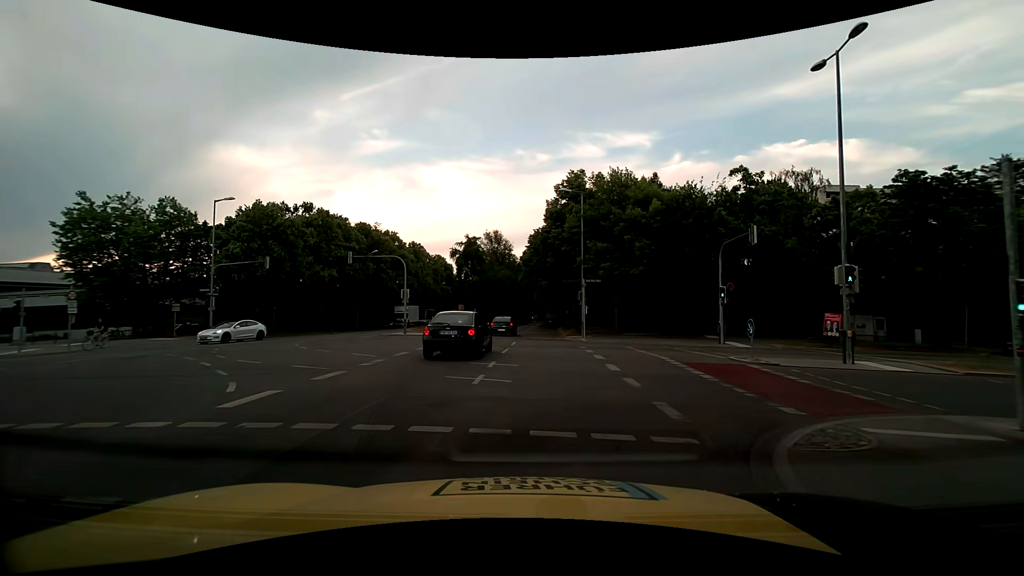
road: secondary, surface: asphalt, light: Day
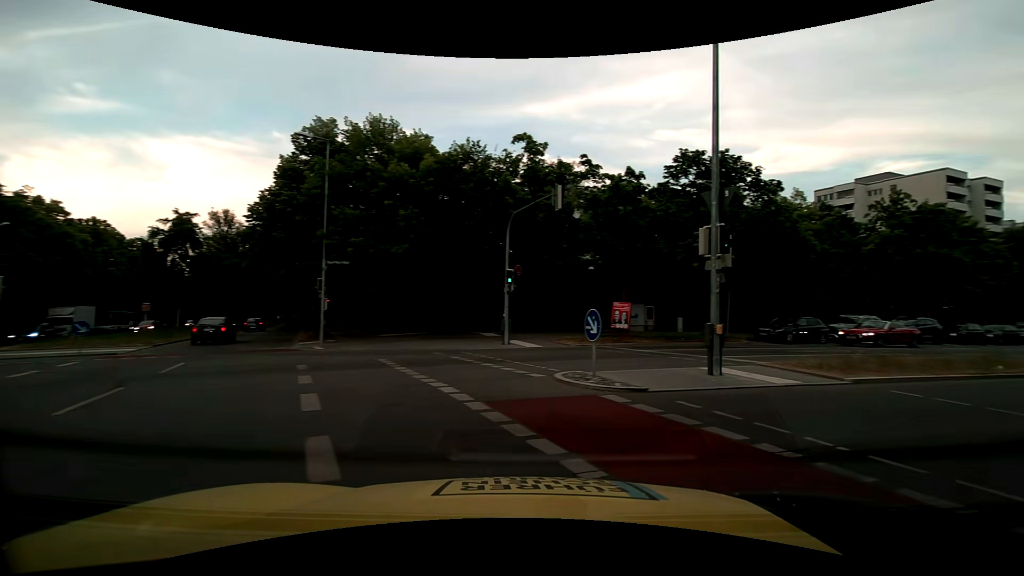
(+0.9, +9.0) m; +24°
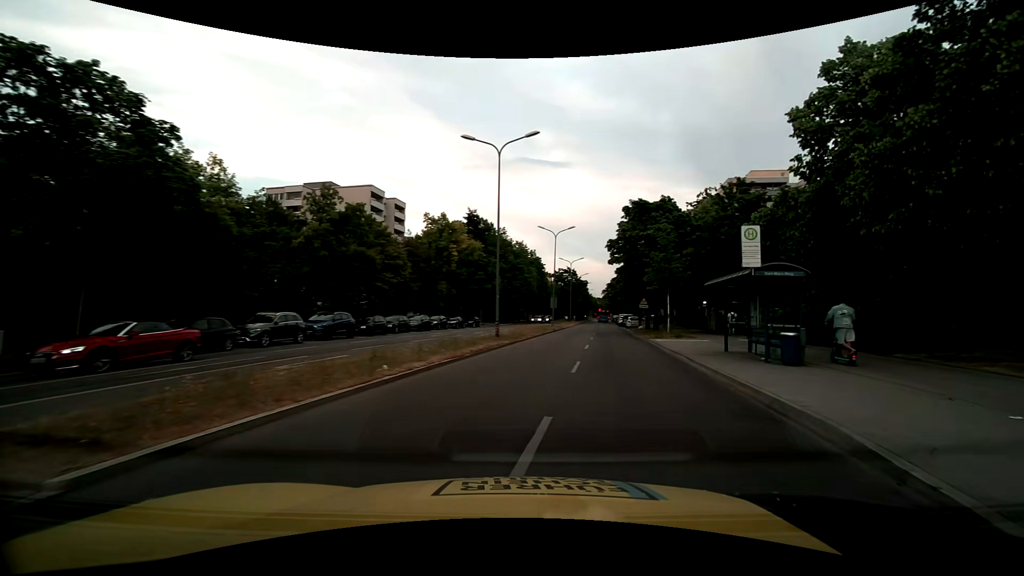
(+4.1, +6.7) m; +59°
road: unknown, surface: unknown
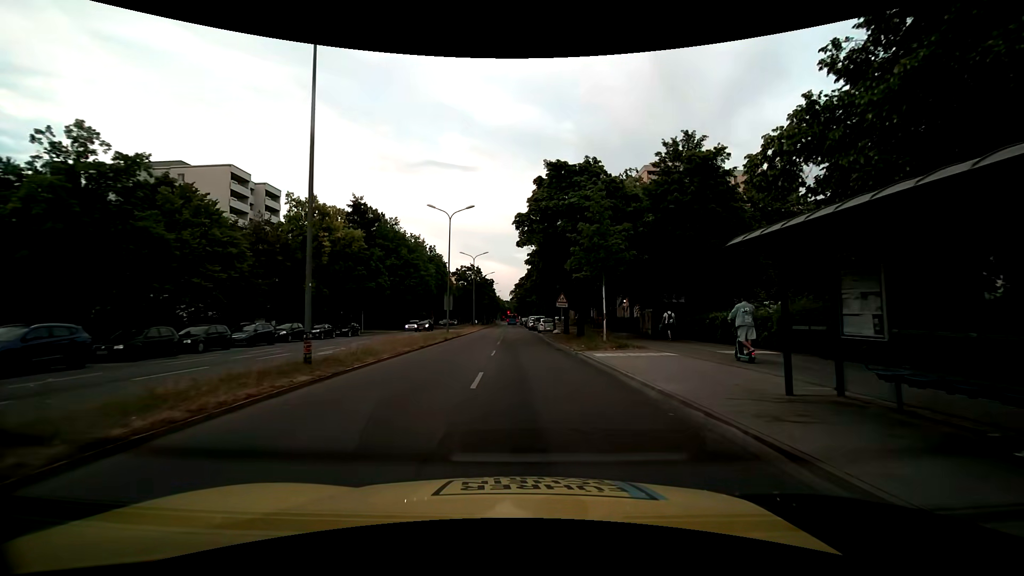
(+1.5, +11.5) m; +11°
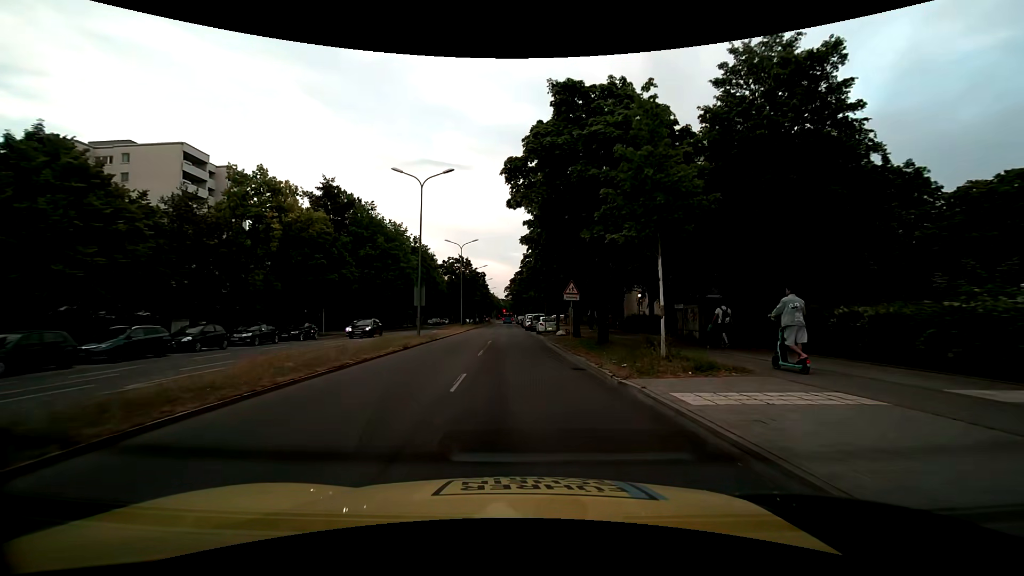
(+0.1, +9.8) m; +1°
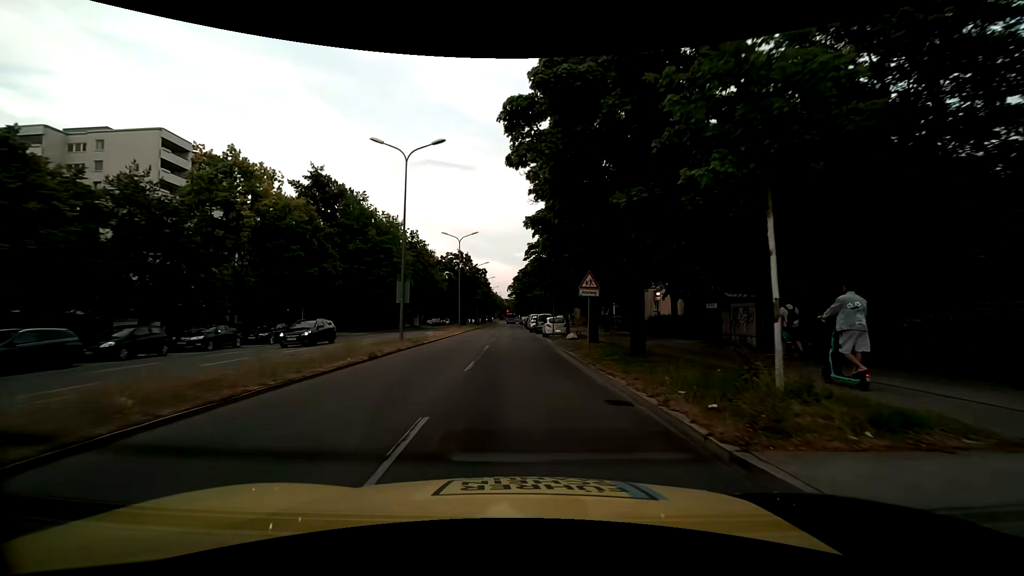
(-0.1, +5.3) m; 0°
